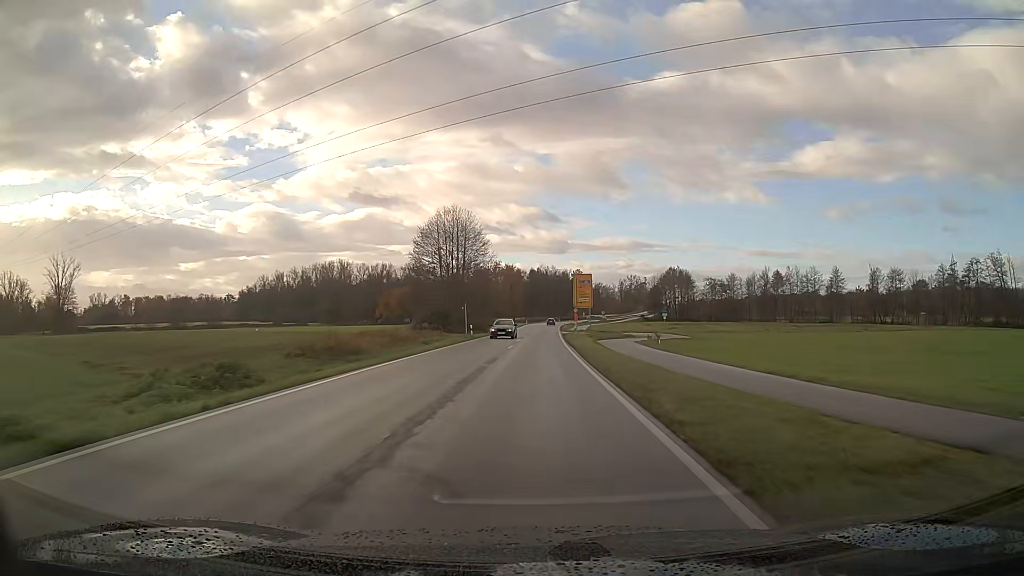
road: secondary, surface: asphalt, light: Day
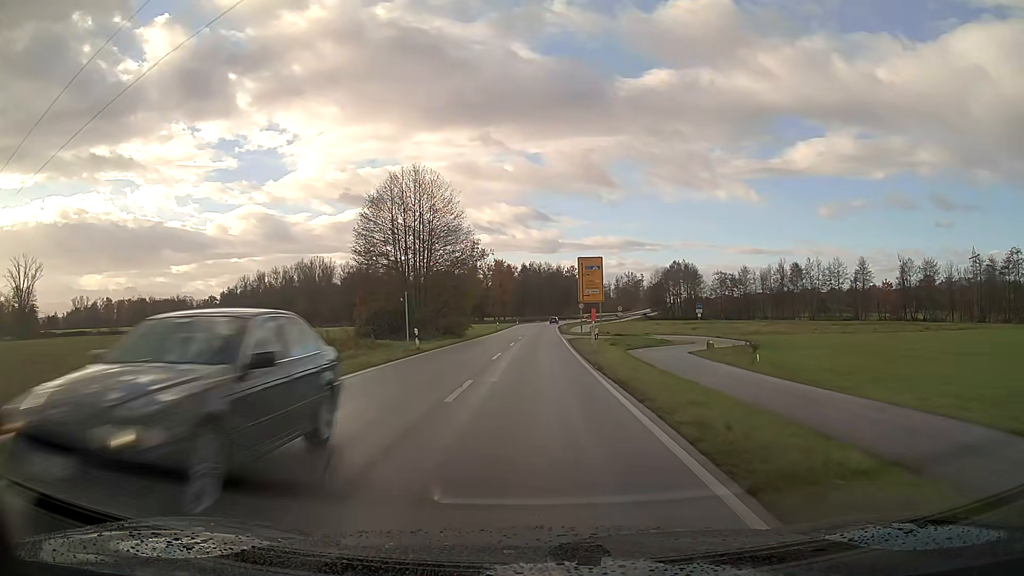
(+0.1, +21.2) m; +1°
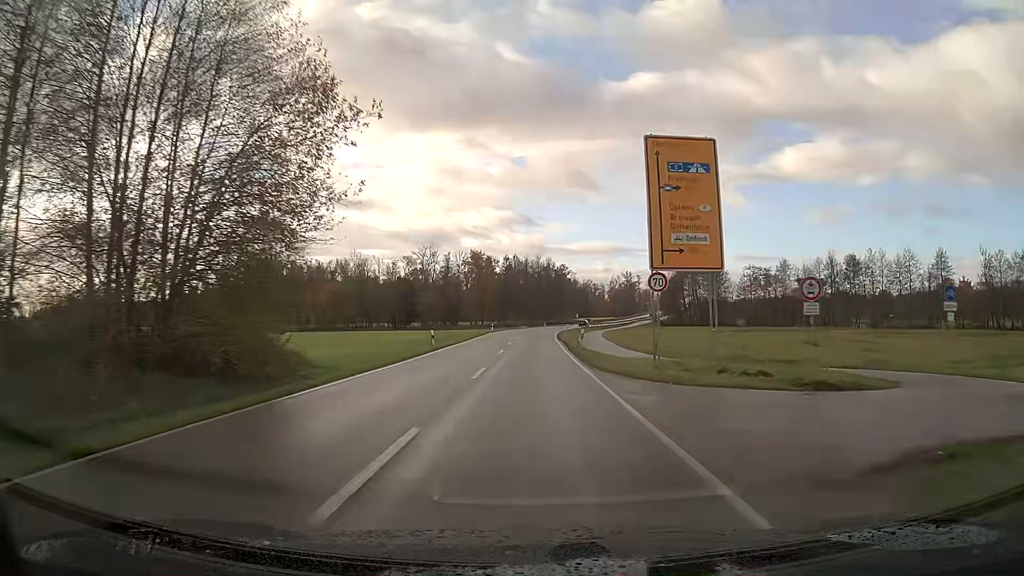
(+0.4, +42.2) m; +1°
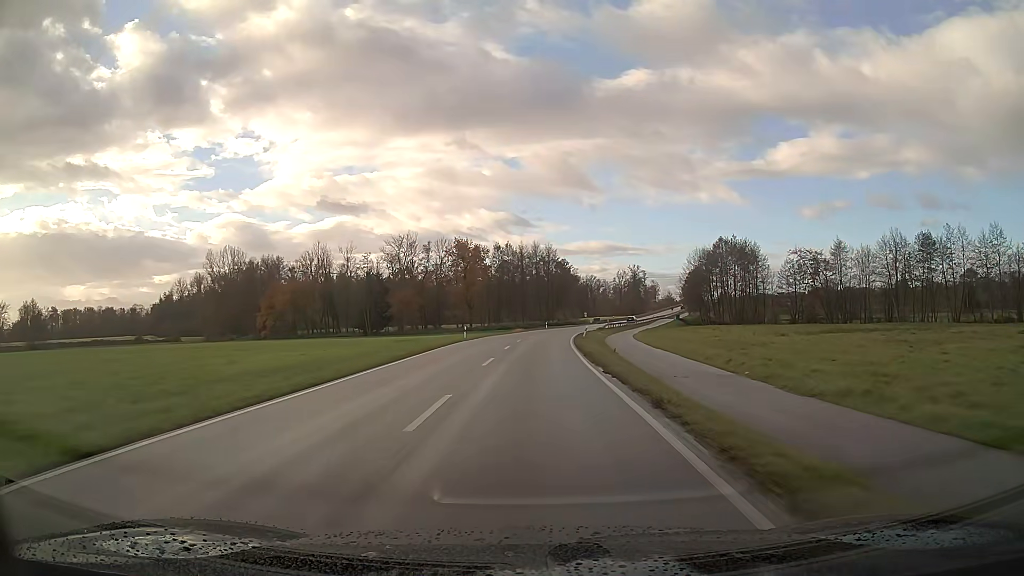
(-0.1, +31.8) m; 0°
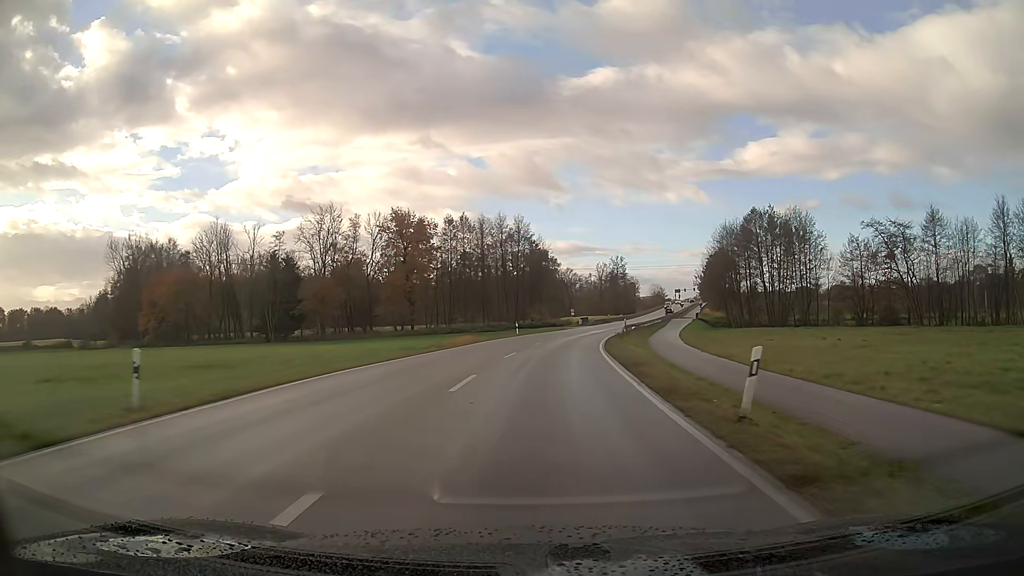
(+0.9, +42.6) m; +3°
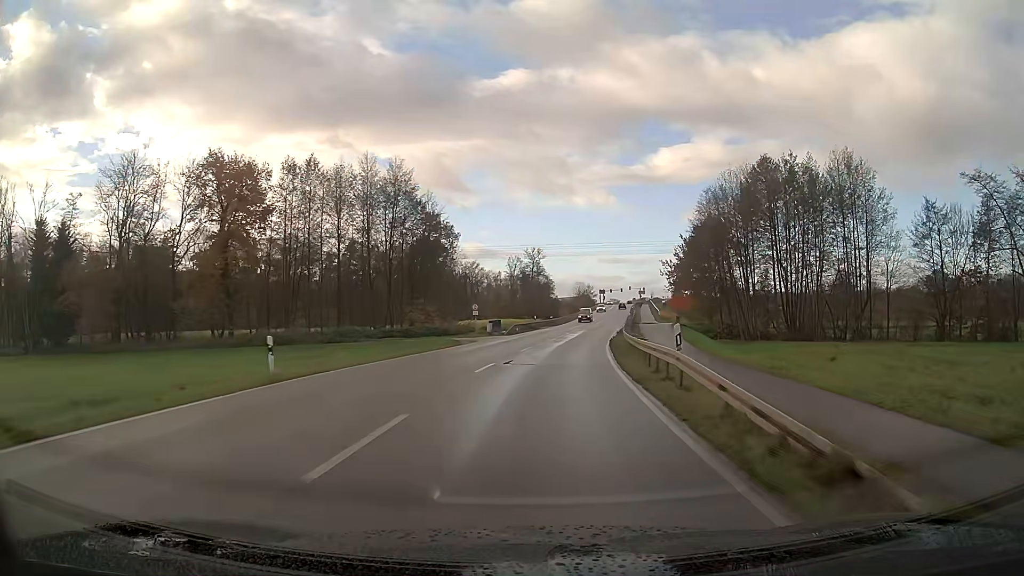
(+2.9, +42.5) m; +8°
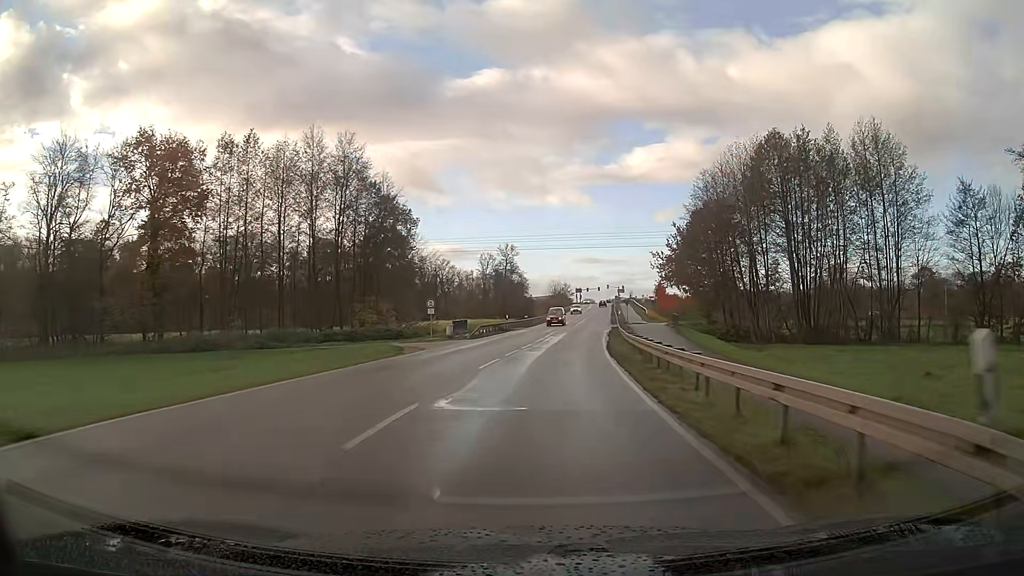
(+0.2, +10.6) m; +2°
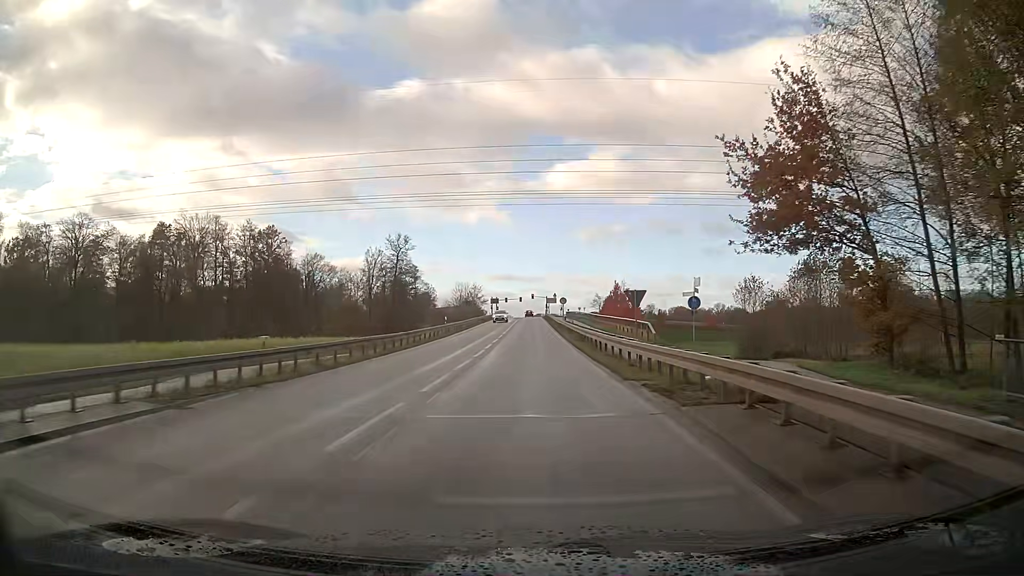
(+3.7, +52.8) m; +6°
(0, +10) (0, +20) (0, +30) (0, +40) (0, +50) (0, +60) (0, +70) (0, +80) (0, +90) (0, +100) m
